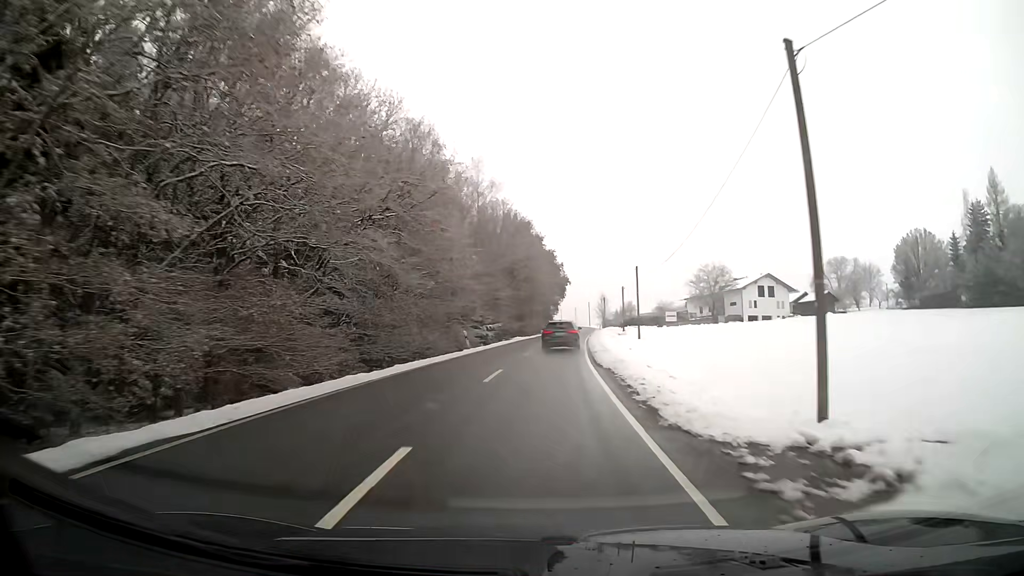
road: secondary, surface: asphalt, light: Day
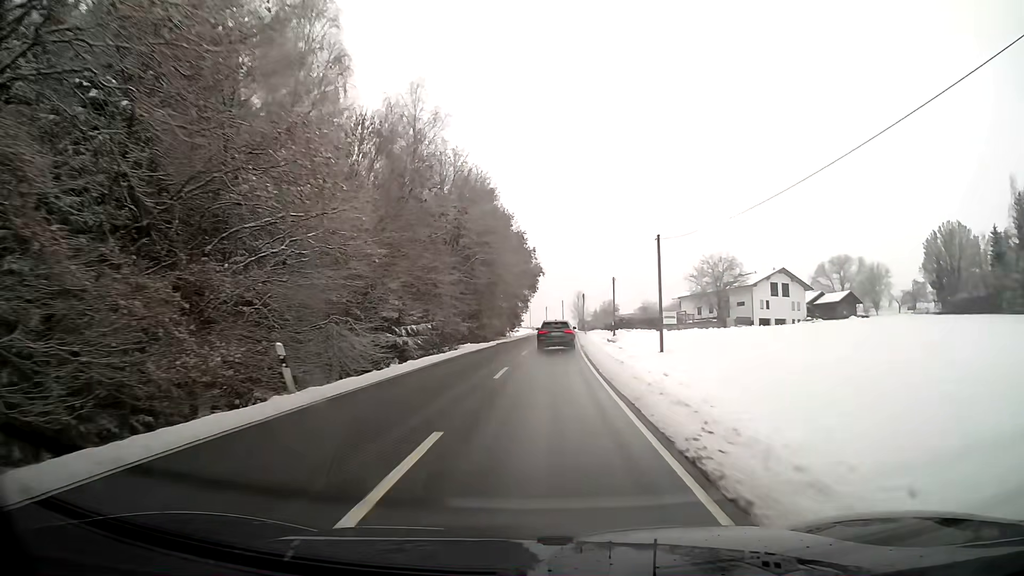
(+0.5, +22.9) m; +3°
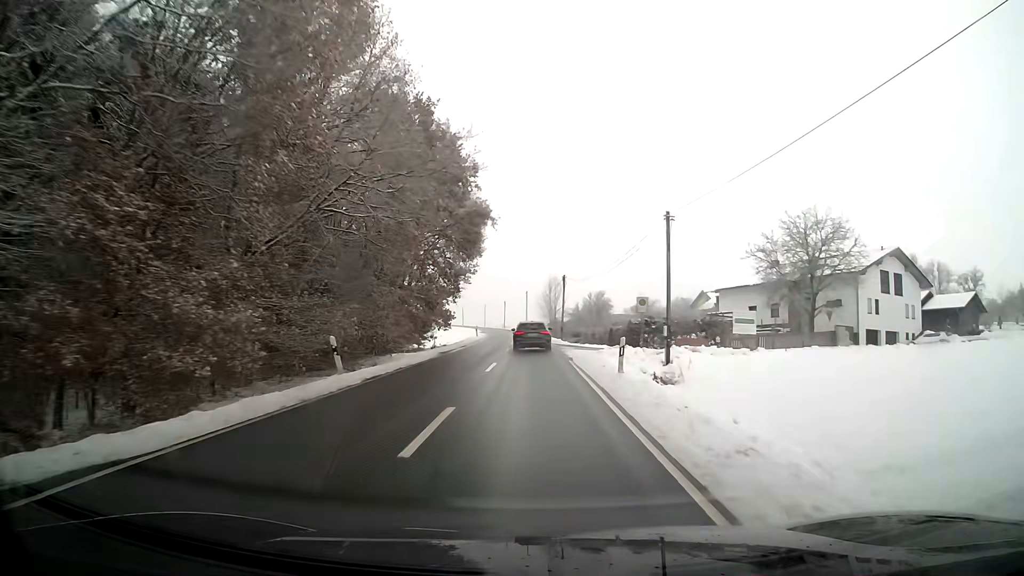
(+1.4, +45.8) m; +3°
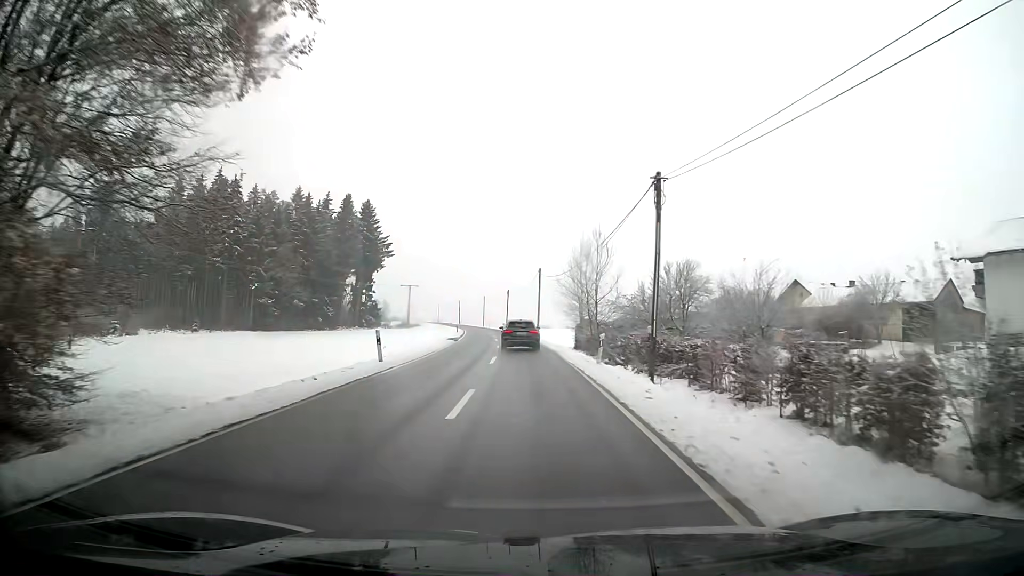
(-0.4, +45.7) m; -1°
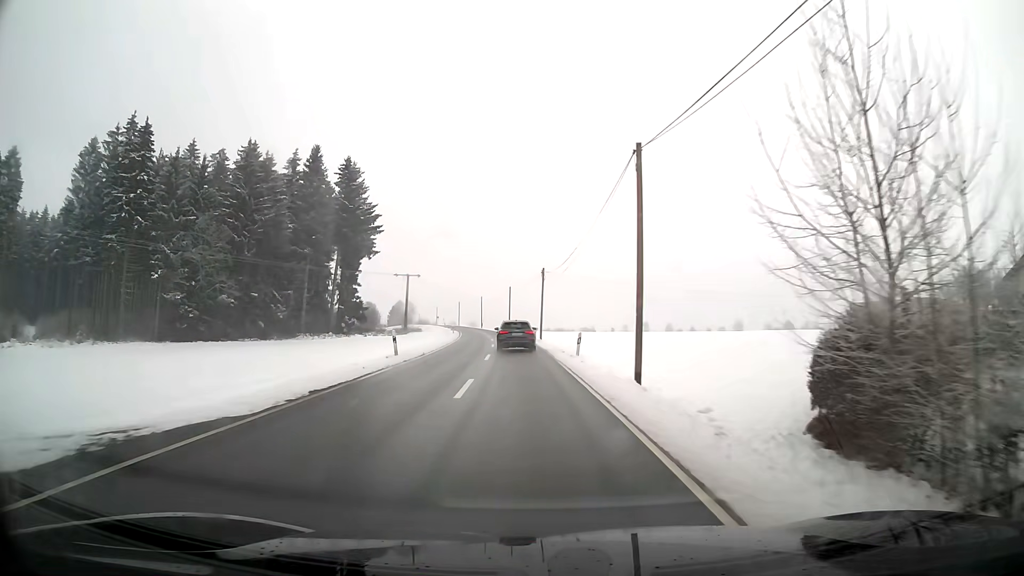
(-1.3, +45.7) m; -4°
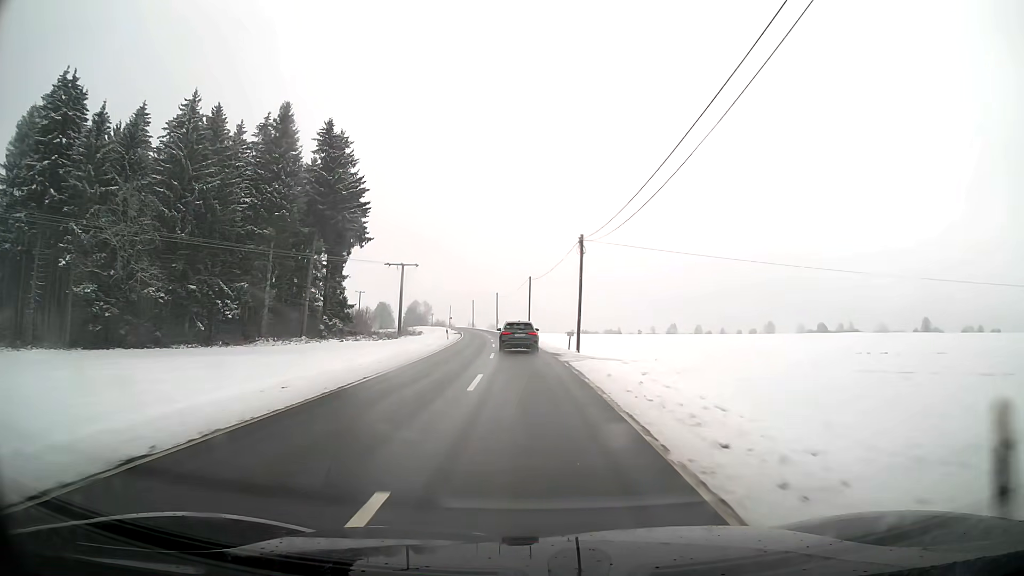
(-0.4, +22.9) m; -2°
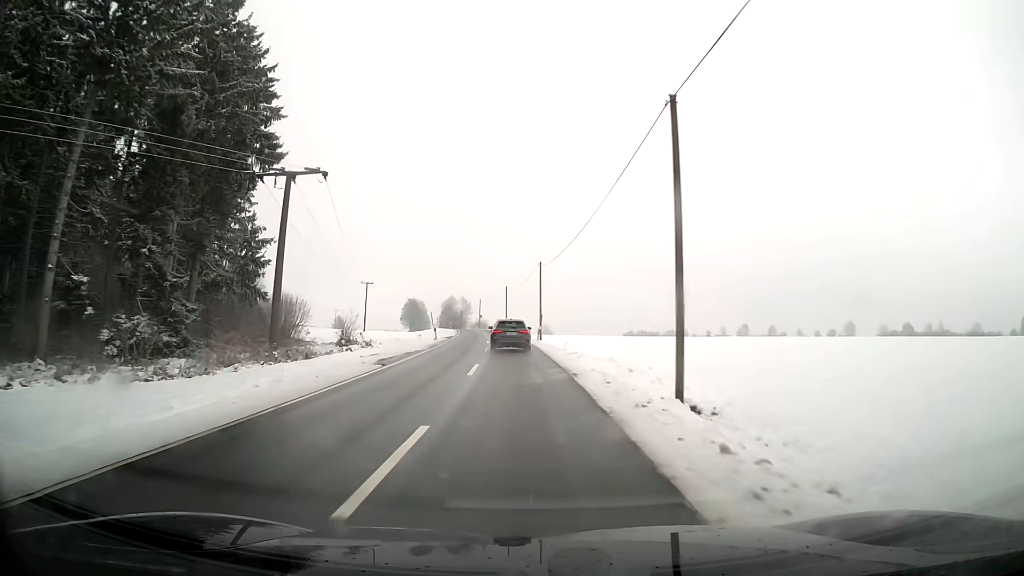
(-2.2, +57.1) m; -5°
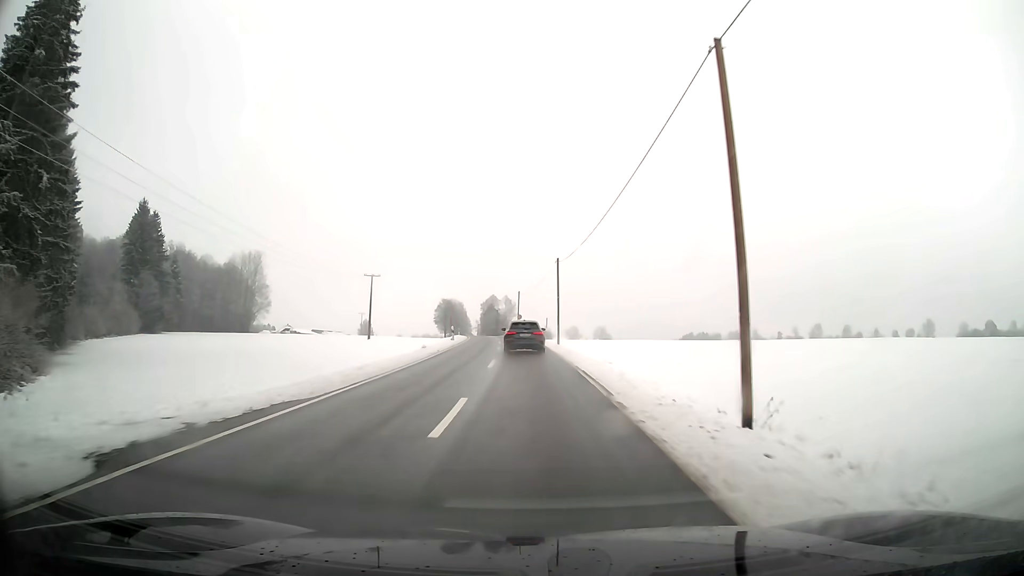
(-1.7, +45.1) m; -4°
(0, +10) (0, +20) (0, +30) (-1, +40) (-1, +50) (-2, +60) (-3, +70) (-4, +80) (-5, +90) (-6, +100) m
